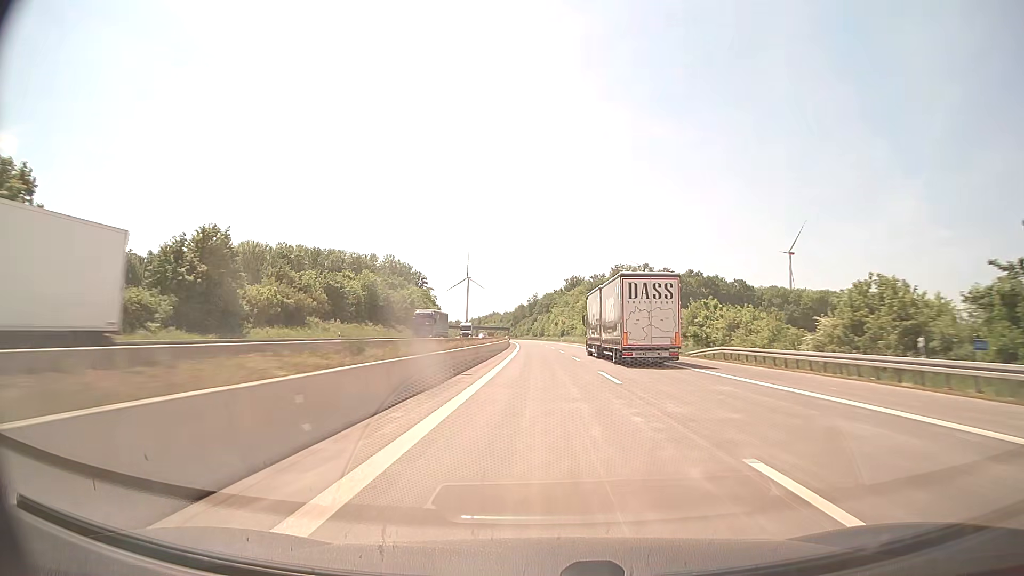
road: motorway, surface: concrete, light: Day
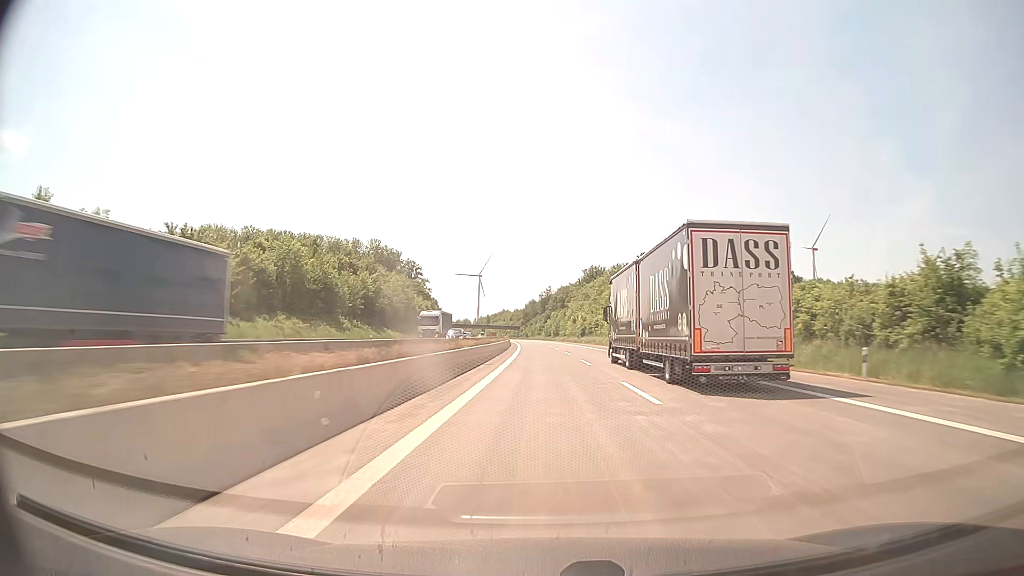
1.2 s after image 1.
(-0.4, +41.5) m; -1°
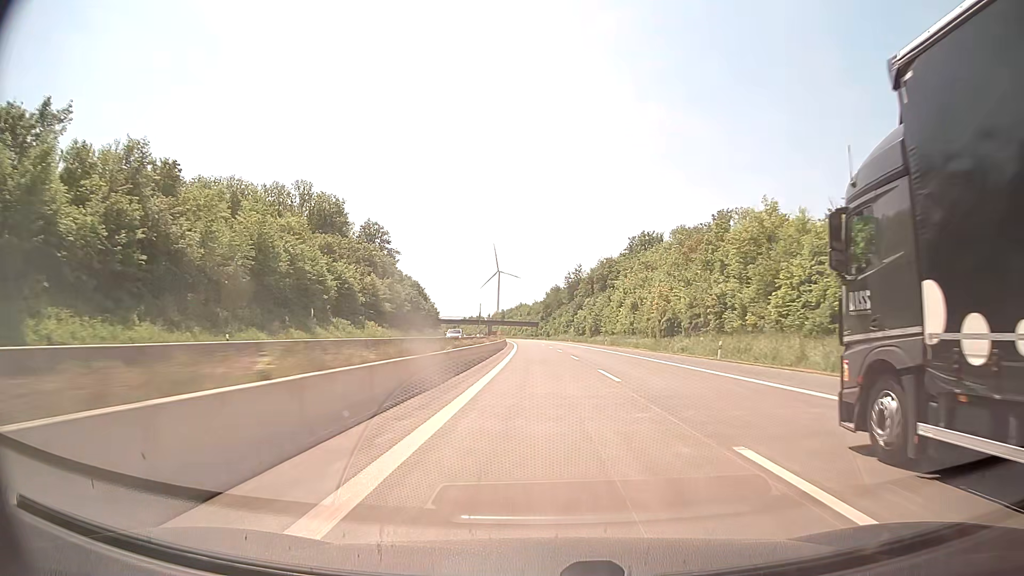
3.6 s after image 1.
(-1.4, +83.1) m; -2°
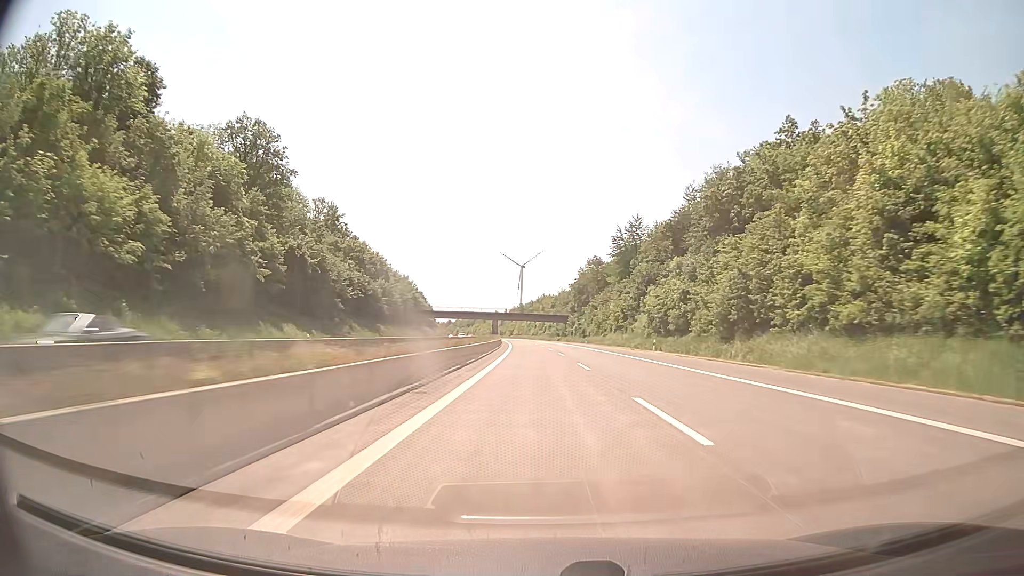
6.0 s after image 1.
(-1.6, +83.2) m; -2°
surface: asphalt
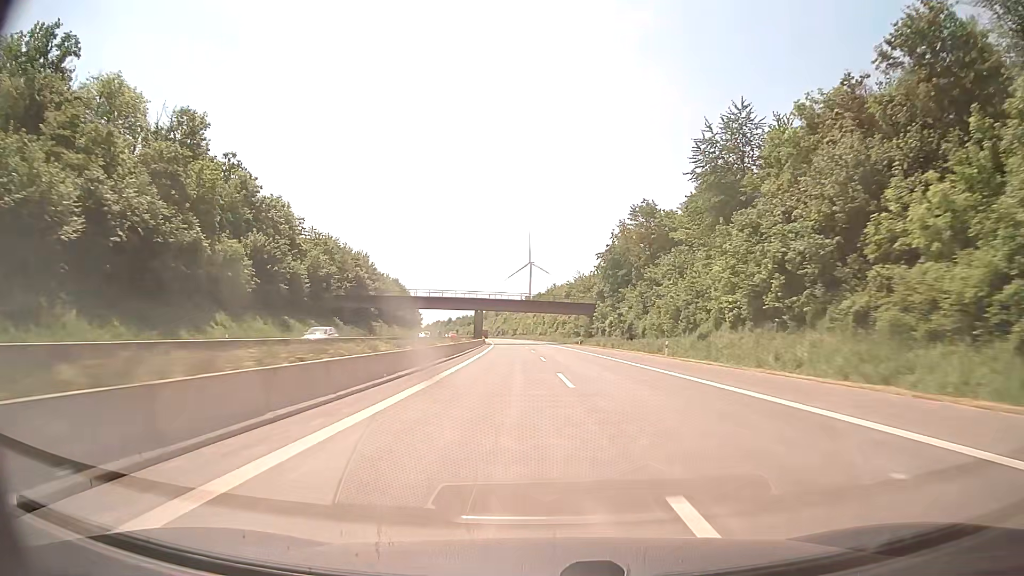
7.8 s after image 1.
(-0.4, +62.4) m; -1°
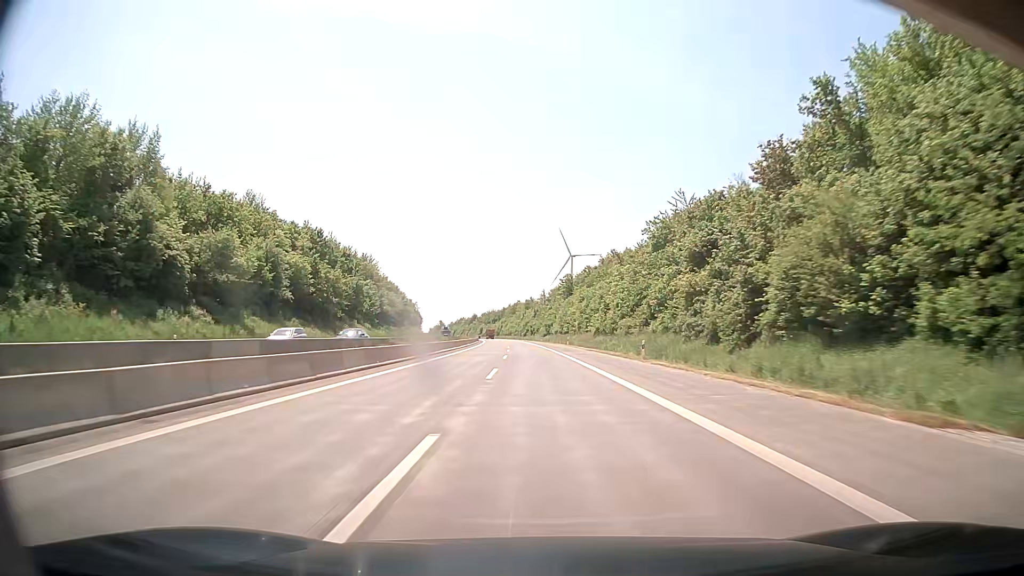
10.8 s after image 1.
(-2.5, +104.1) m; -3°
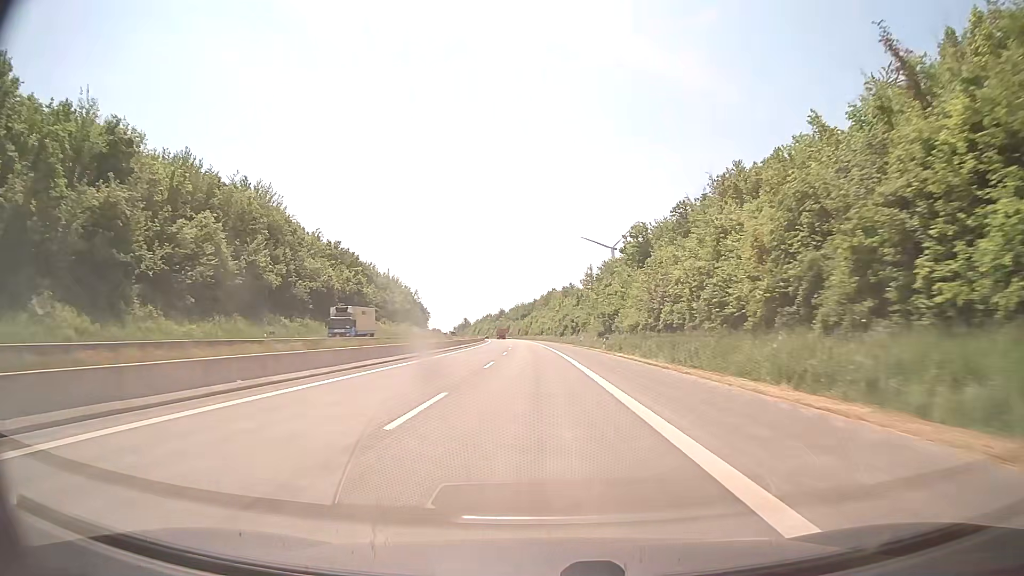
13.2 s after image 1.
(-2.2, +83.3) m; -3°
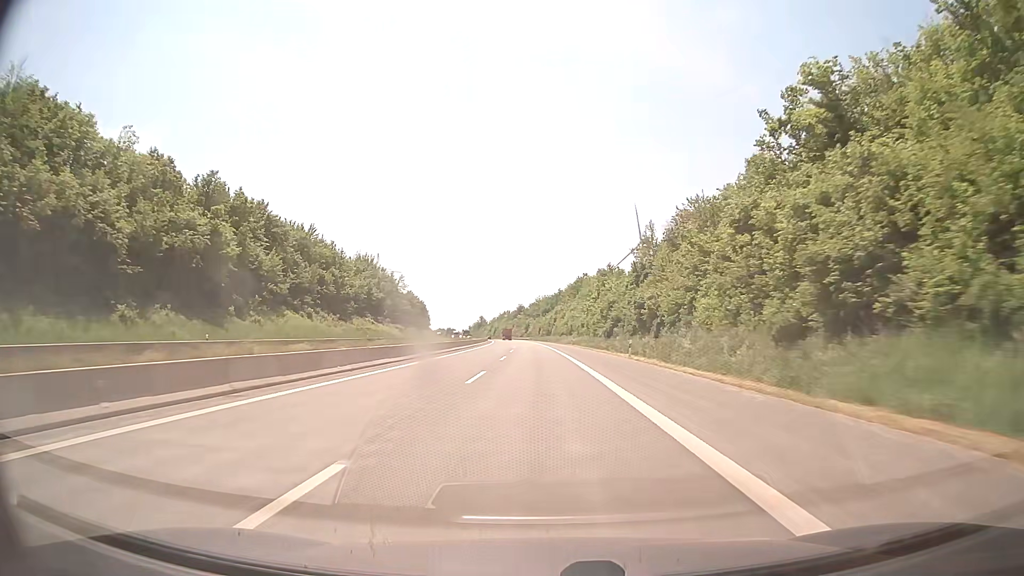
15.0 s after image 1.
(-1.1, +62.5) m; -2°
(0, +10) (0, +20) (0, +30) (0, +40) (-1, +50) (-1, +60) (-1, +70) (-2, +80) (-2, +90) (-3, +100) m
